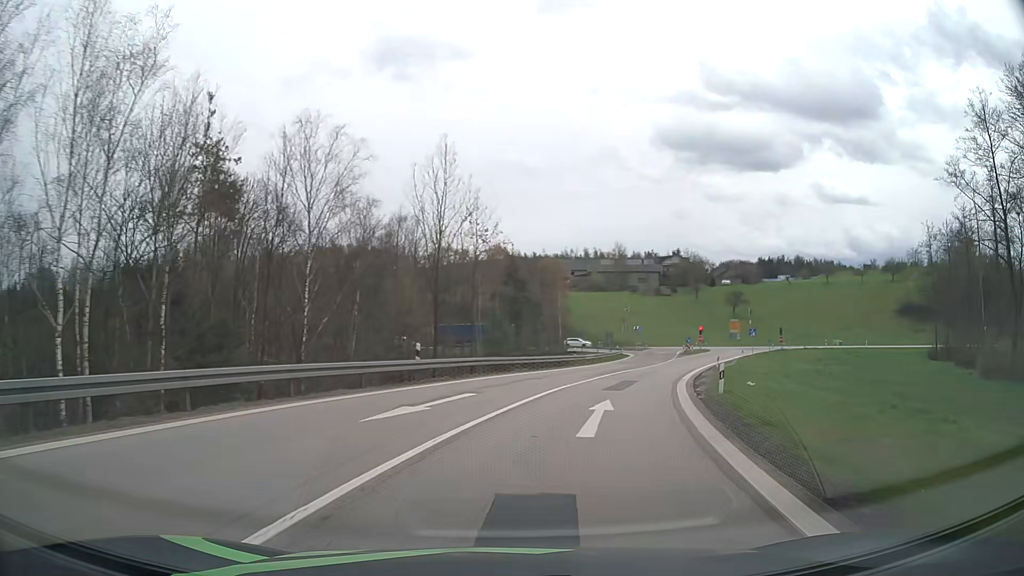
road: motorway_link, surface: asphalt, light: Day
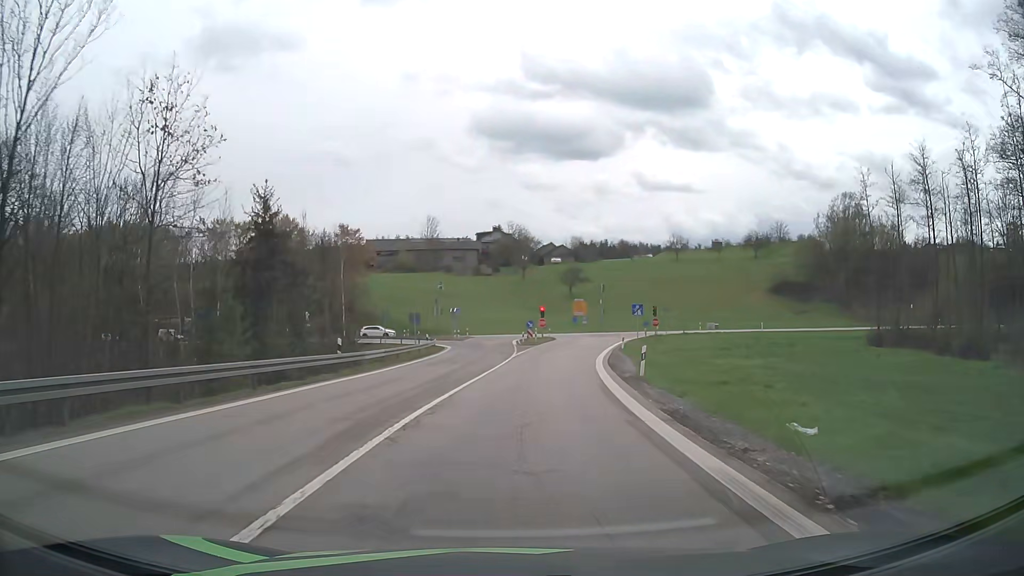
(+4.3, +24.6) m; +16°
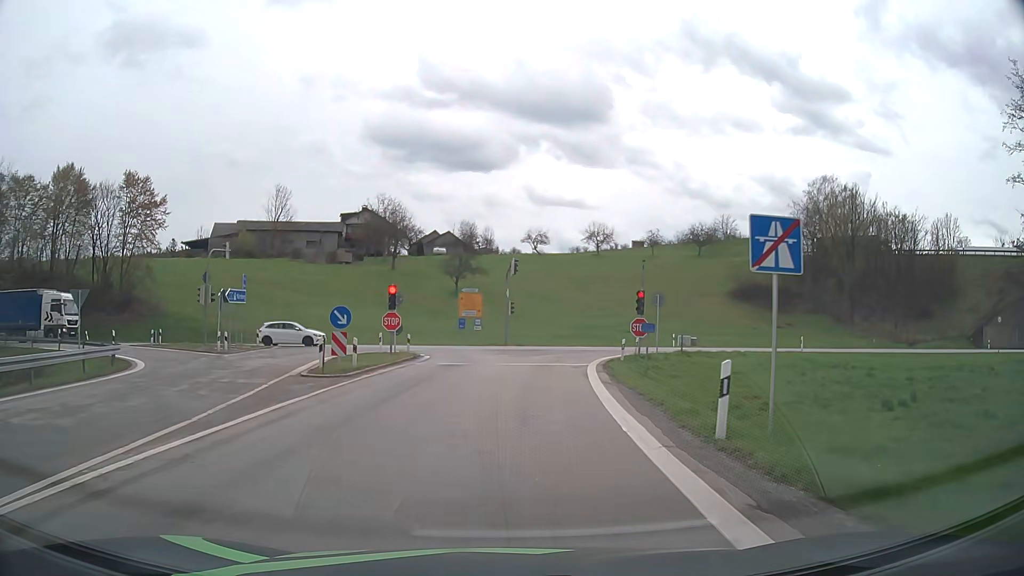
(+3.5, +37.1) m; +10°
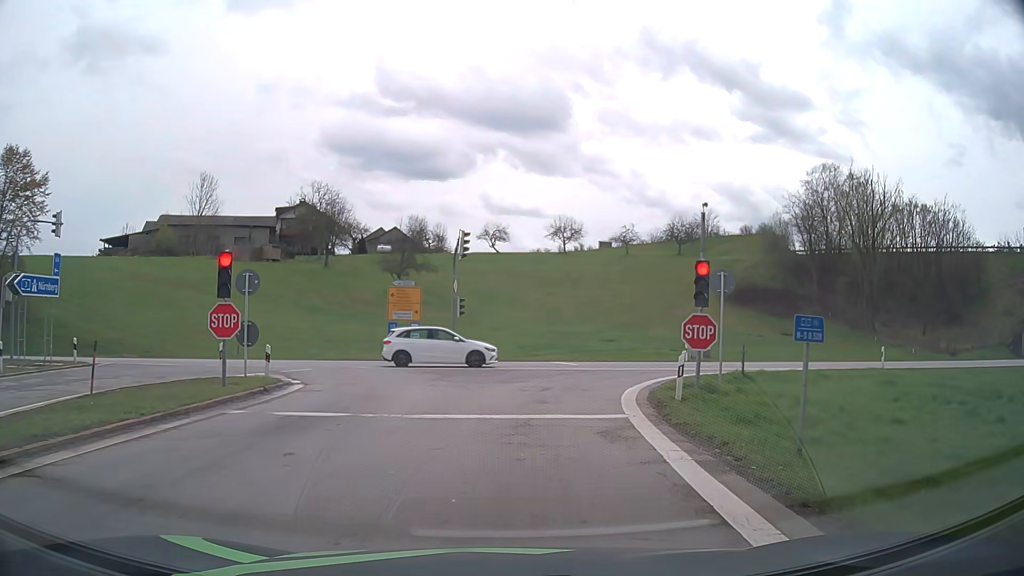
(+0.5, +15.1) m; +4°
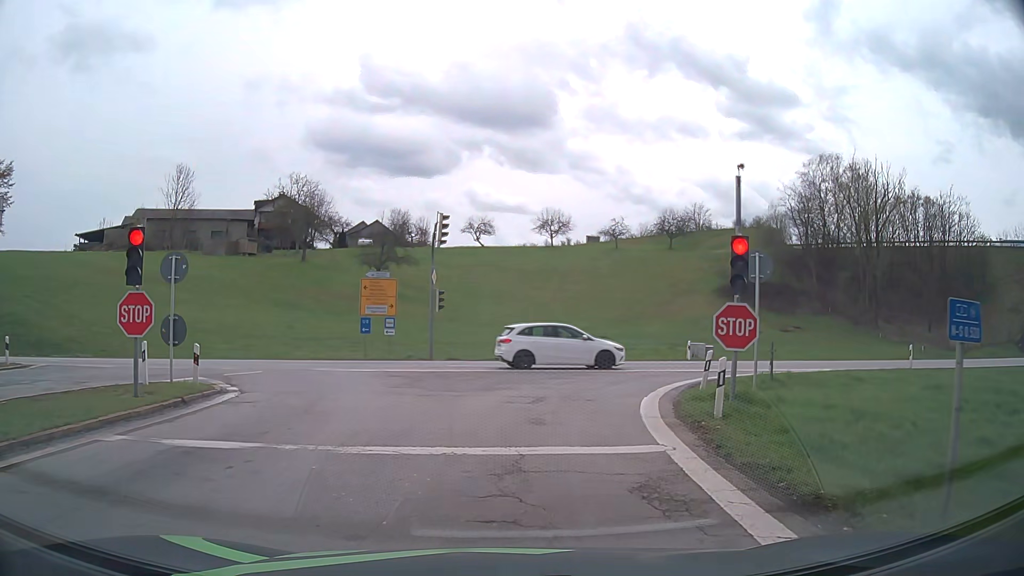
(0.0, +3.6) m; +1°
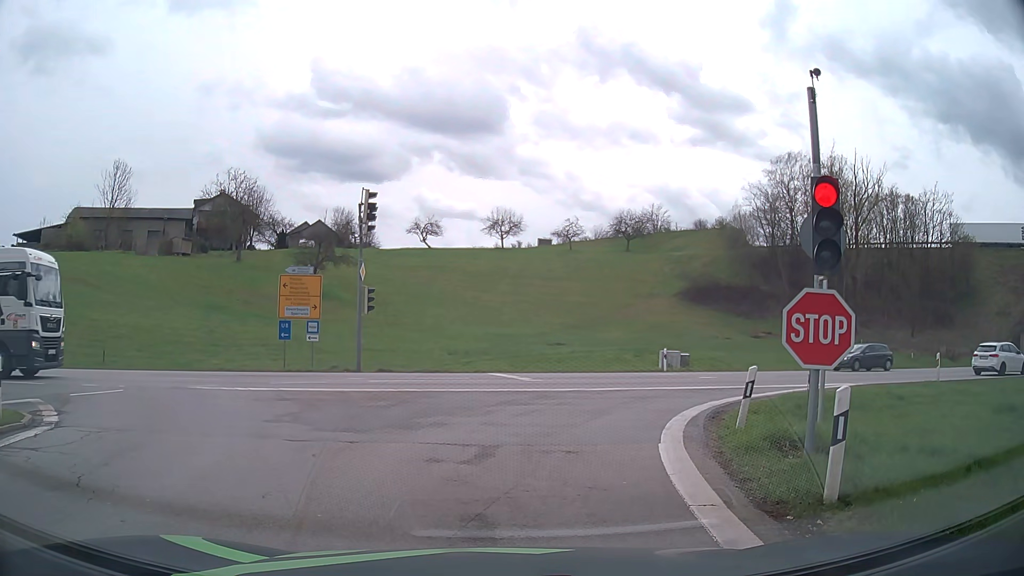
(+0.1, +5.1) m; +4°
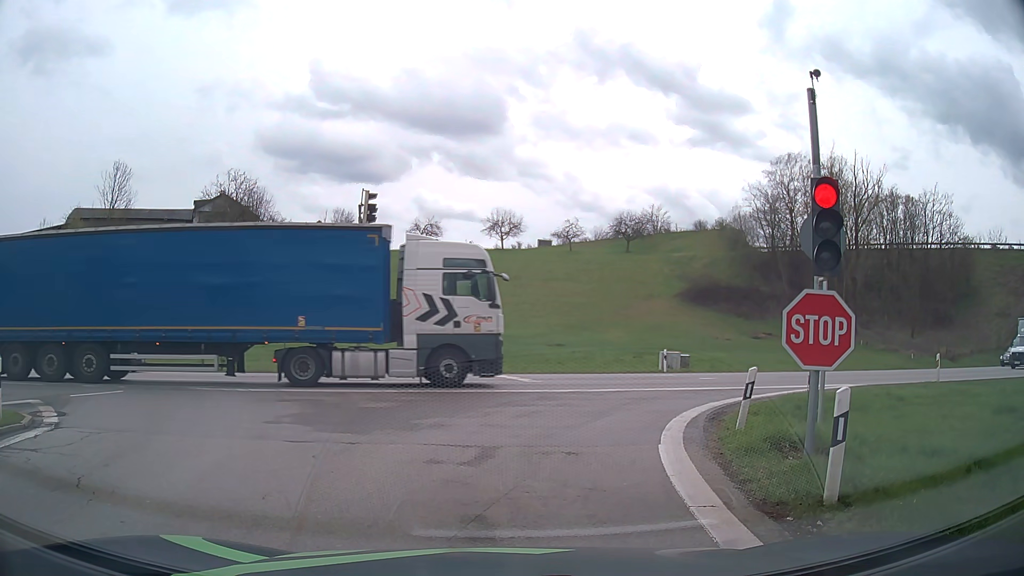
(0.0, +0.1) m; 0°
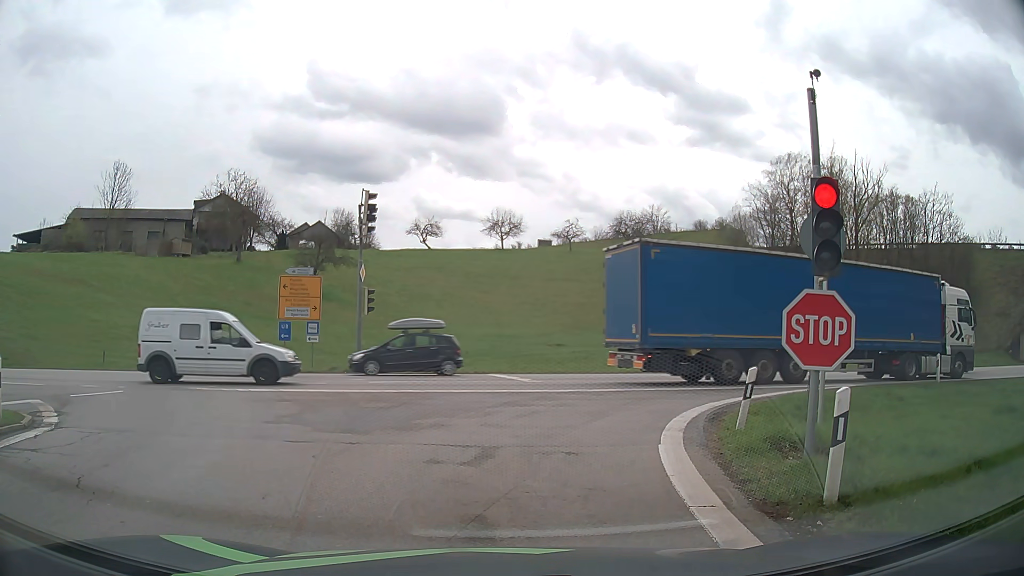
(0.0, 0.0) m; 0°
(0, +10) (+5, +19) (+13, +25) (+22, +28) (+32, +31) (+42, +33) (+51, +36) (+61, +39) (+70, +42) (+80, +45) m
